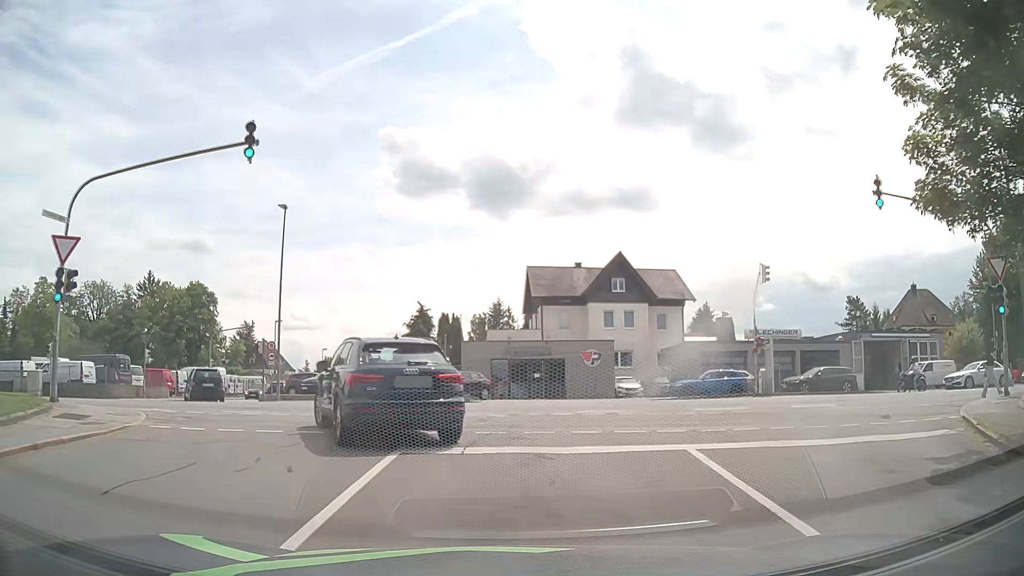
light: Day
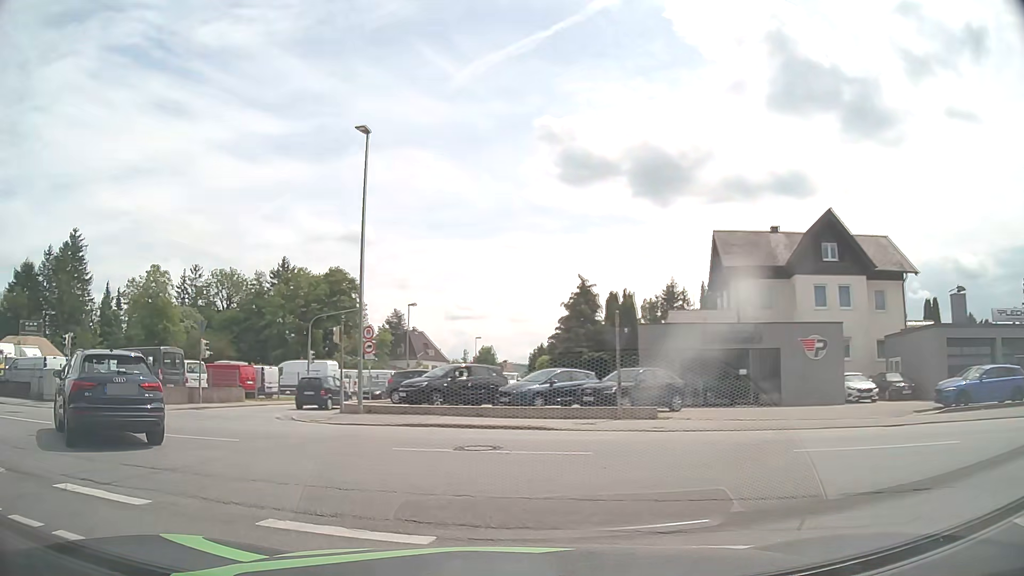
(-0.8, +12.3) m; -14°
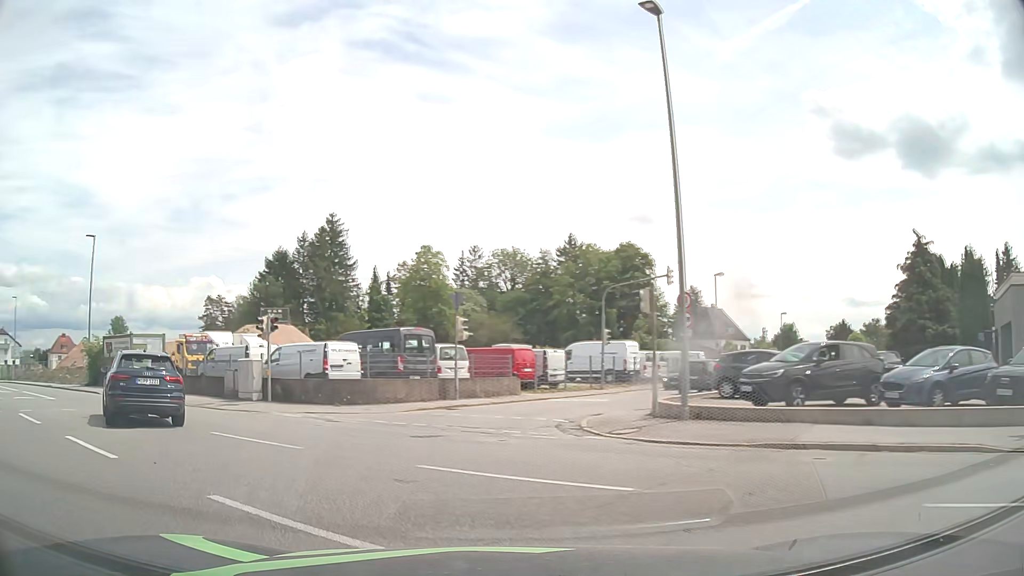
(-1.7, +7.8) m; -25°
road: residential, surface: asphalt
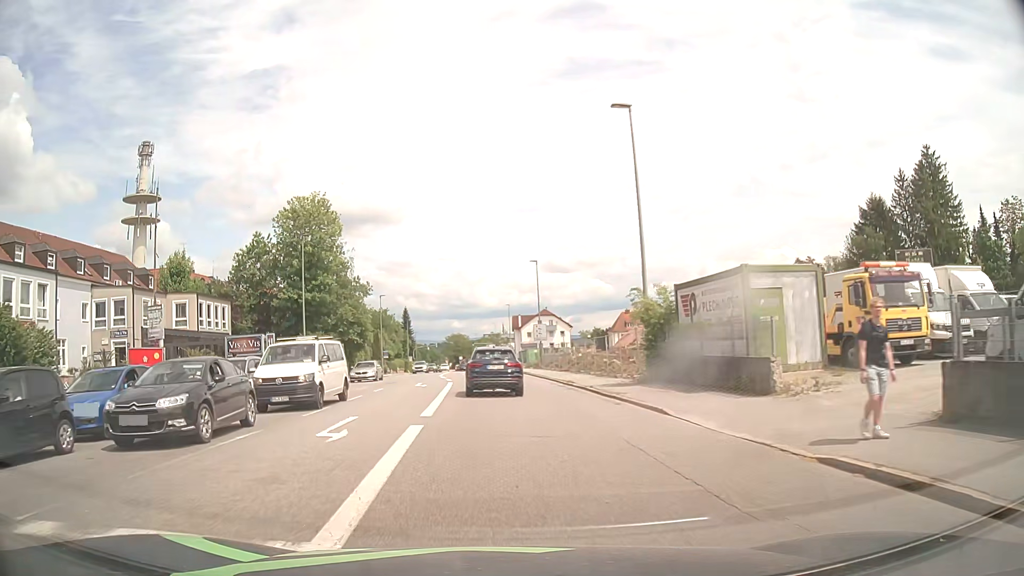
(-12.2, +20.2) m; -50°
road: tertiary
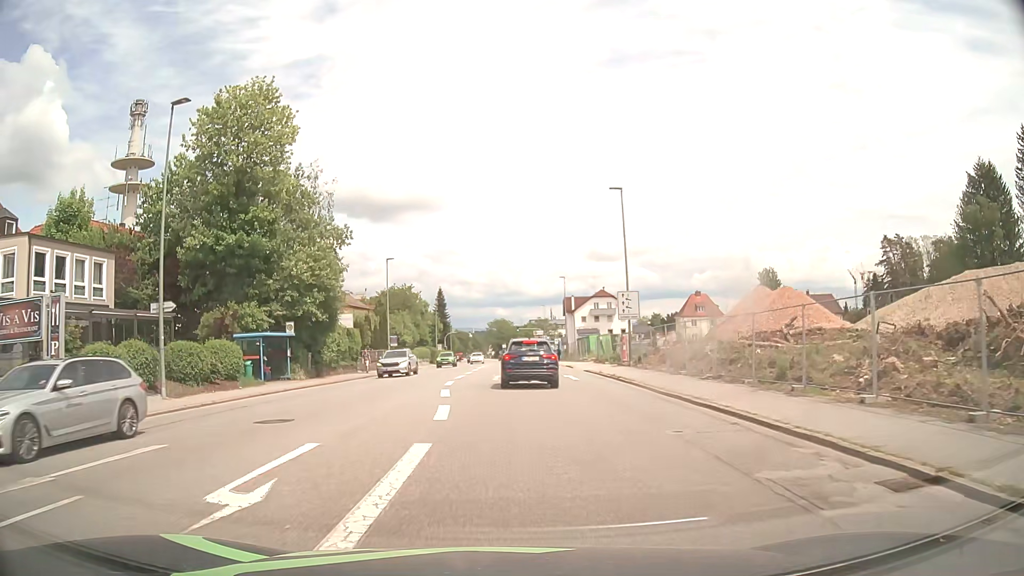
(-1.0, +25.8) m; -3°
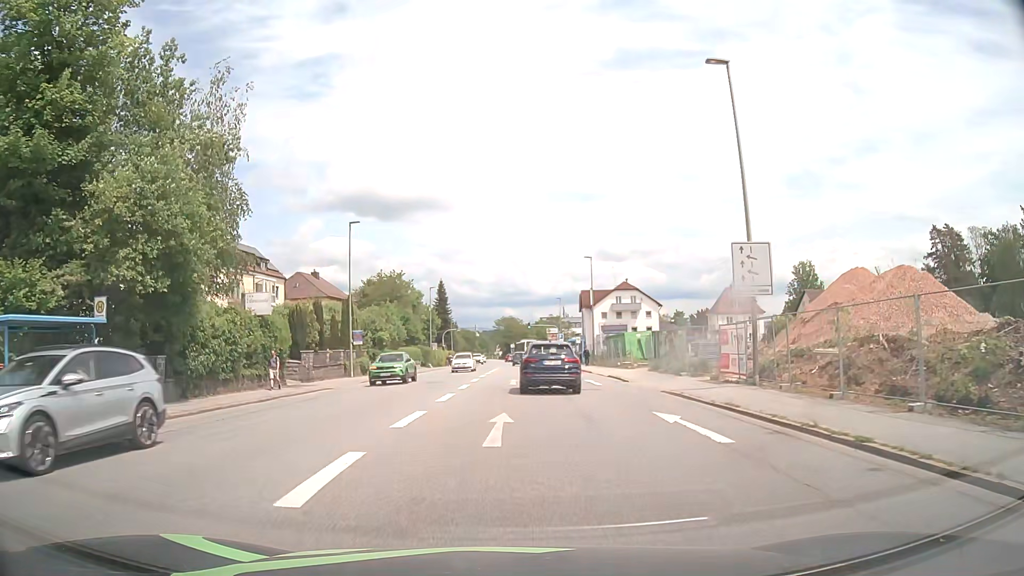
(-0.2, +18.5) m; -1°
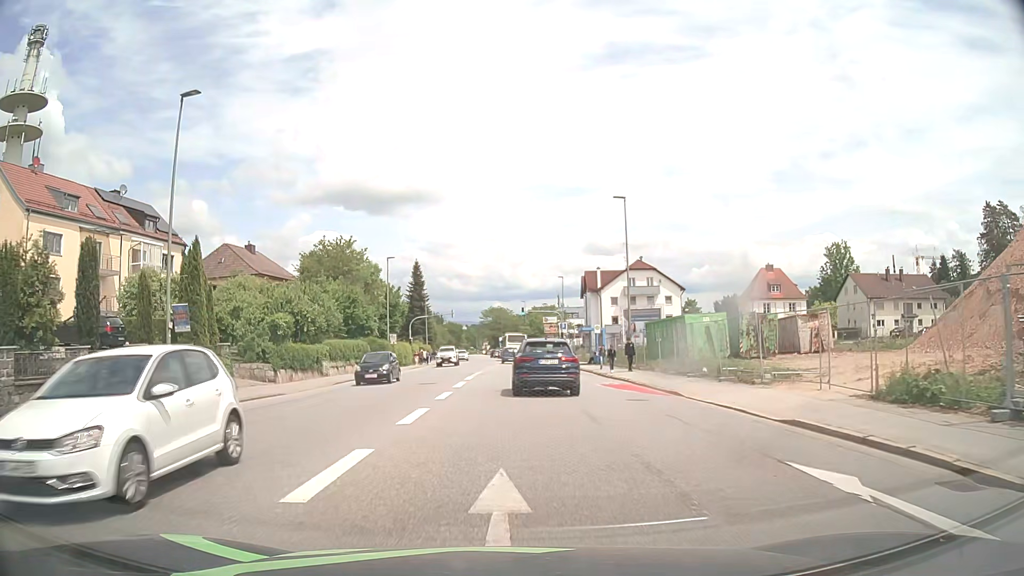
(+0.3, +23.9) m; +1°
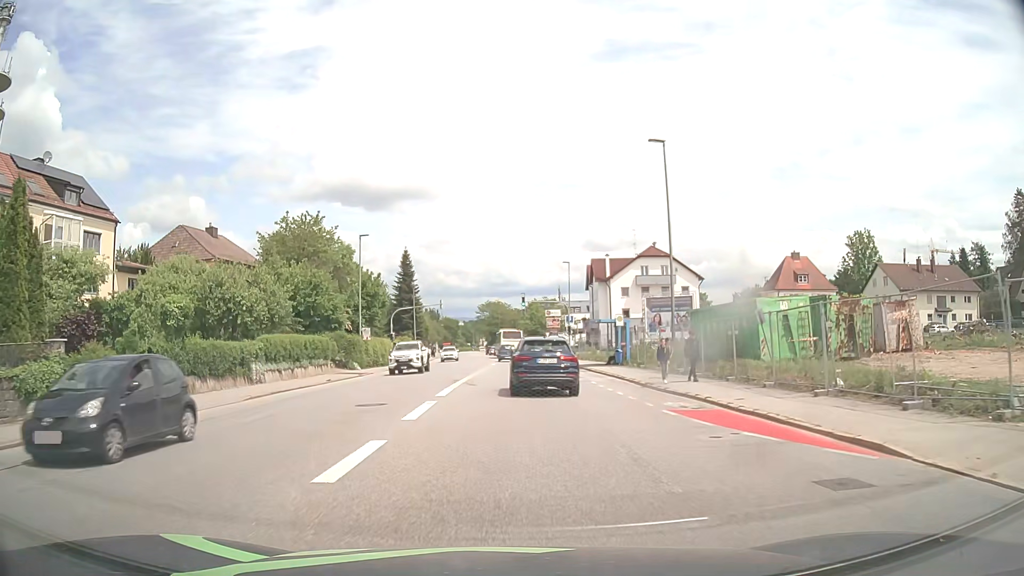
(+0.1, +11.1) m; 0°
(0, +10) (0, +20) (0, +30) (0, +40) (0, +50) (0, +60) (0, +70) (0, +80) (-1, +90) (-1, +100) m
